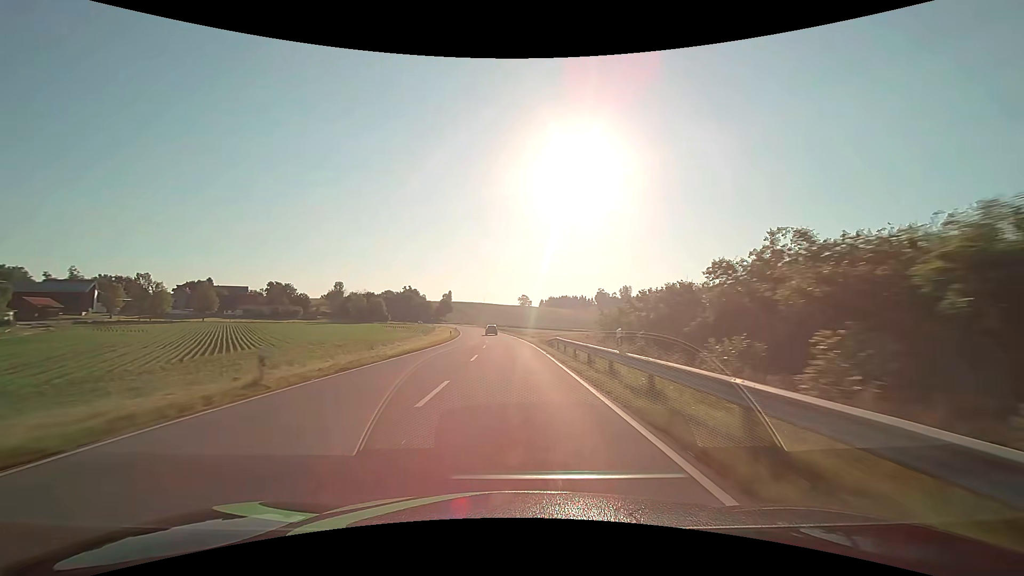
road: secondary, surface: asphalt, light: Day
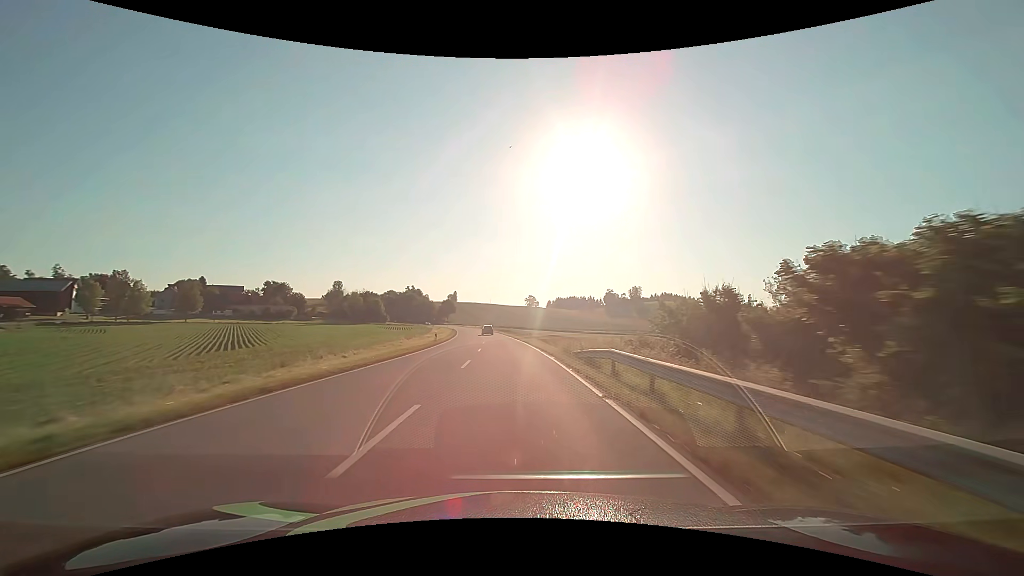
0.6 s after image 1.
(-0.1, +15.8) m; -1°
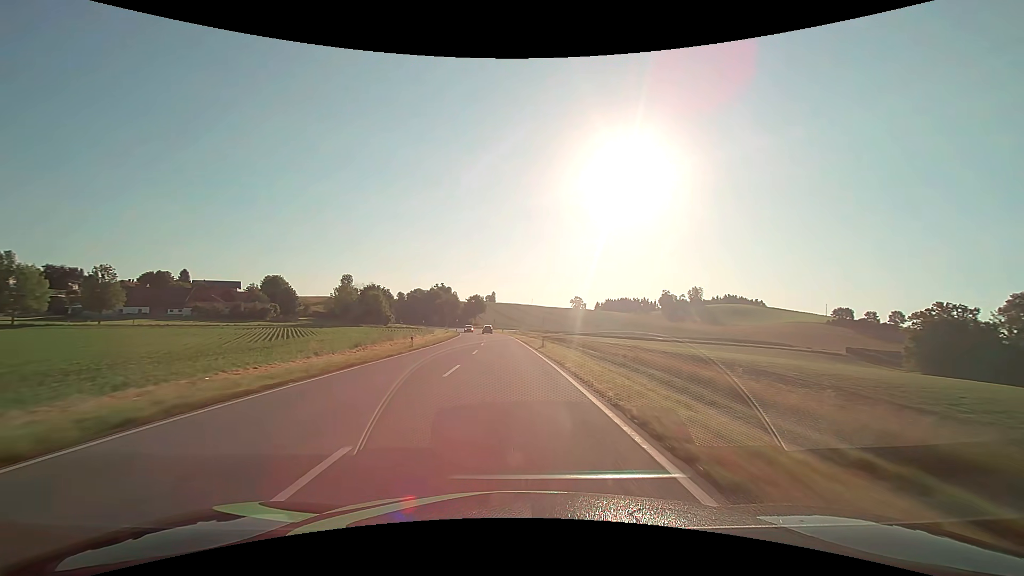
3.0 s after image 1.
(-2.5, +63.1) m; -5°
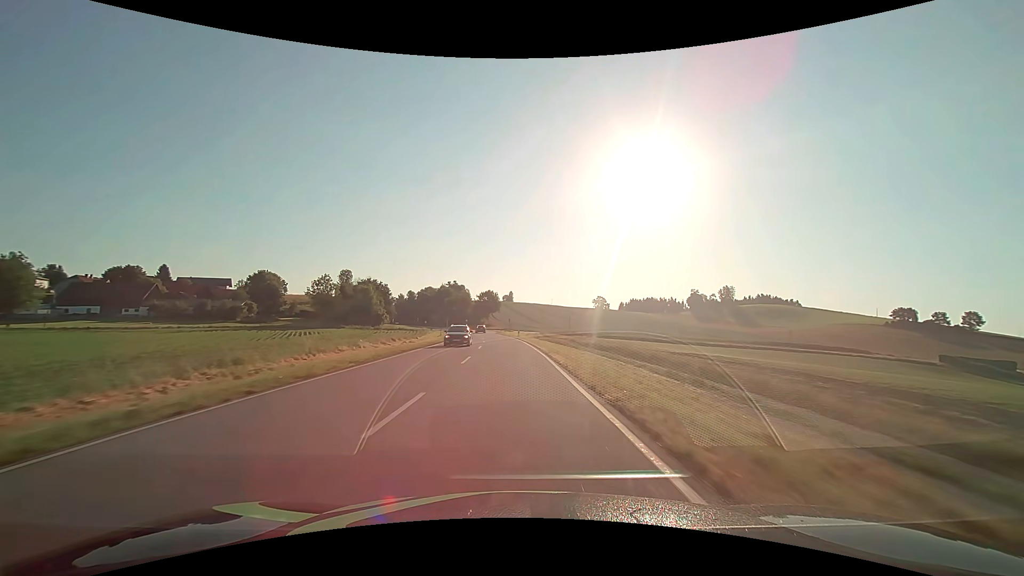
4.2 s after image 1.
(-0.6, +31.5) m; -2°
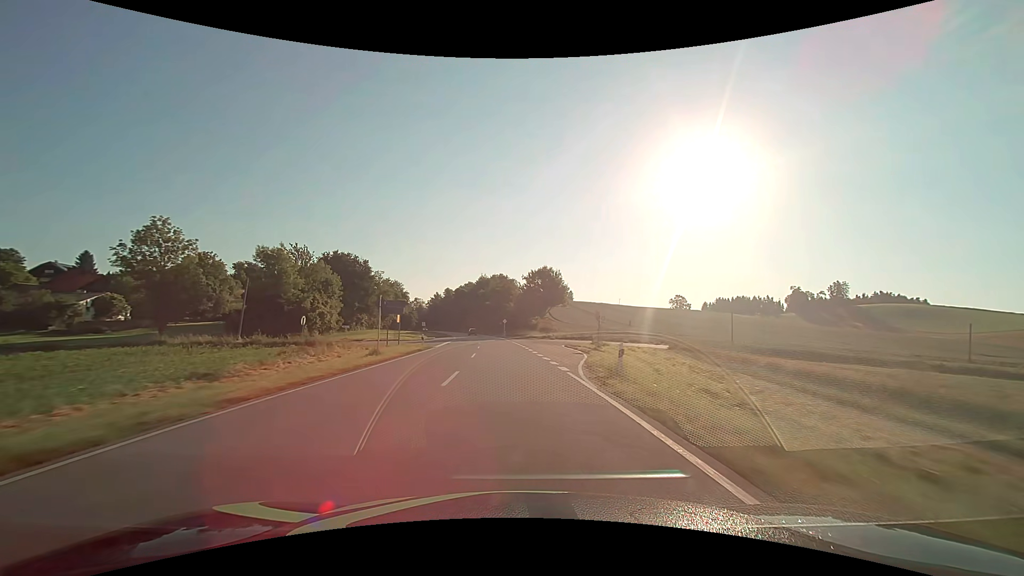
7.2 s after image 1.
(-4.7, +78.8) m; -7°
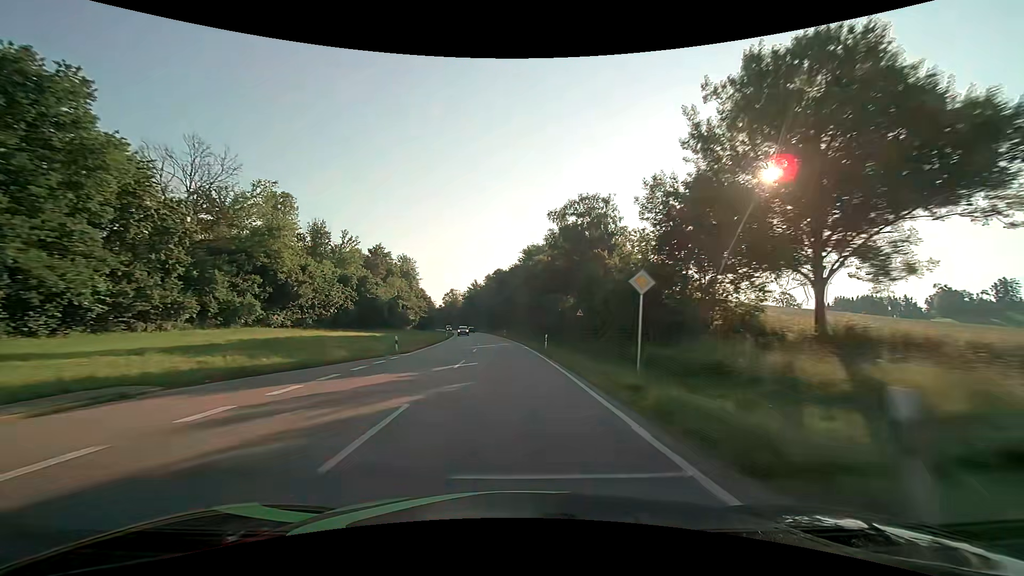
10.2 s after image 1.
(-4.6, +78.8) m; -6°
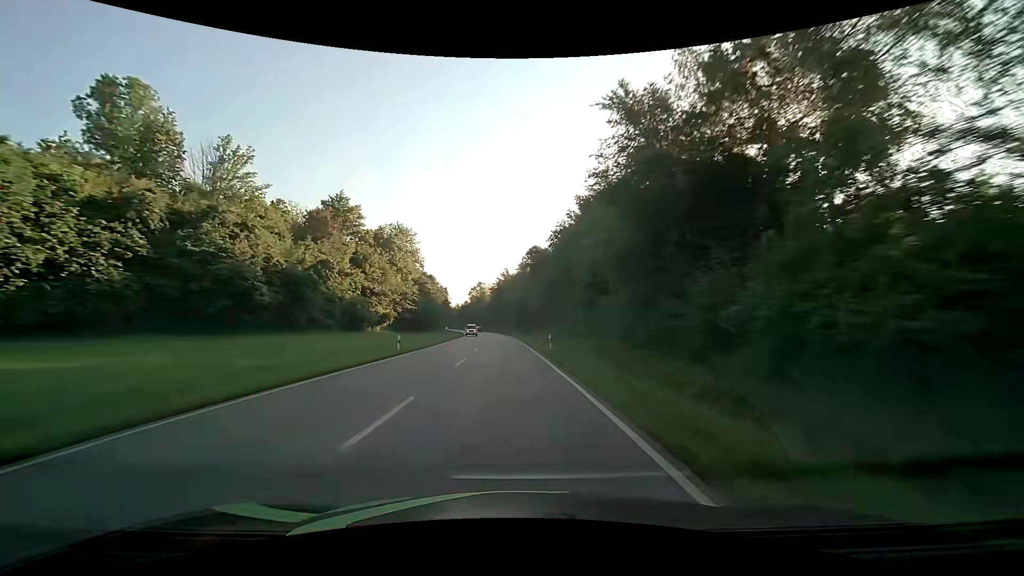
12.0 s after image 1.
(-1.7, +47.4) m; -4°
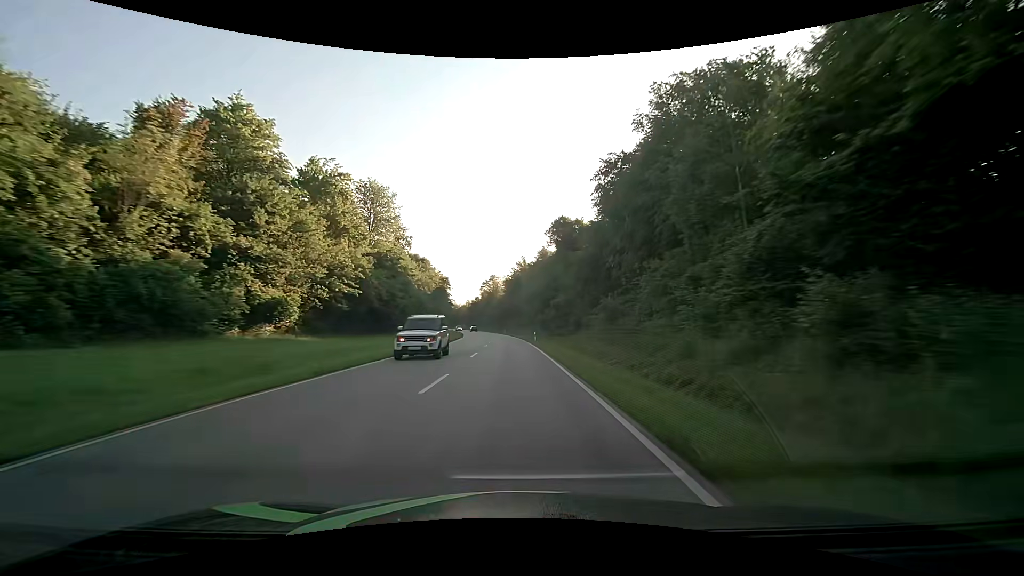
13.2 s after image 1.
(-0.6, +31.6) m; -2°
(0, +10) (0, +20) (0, +30) (-1, +40) (-1, +50) (-2, +60) (-2, +70) (-3, +80) (-4, +90) (-5, +100) m
